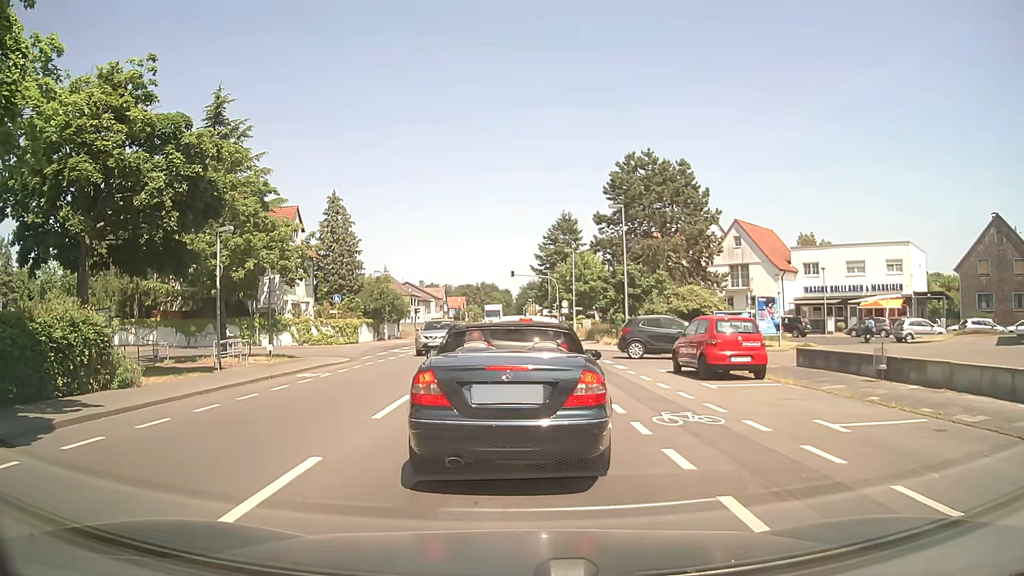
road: secondary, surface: asphalt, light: Day
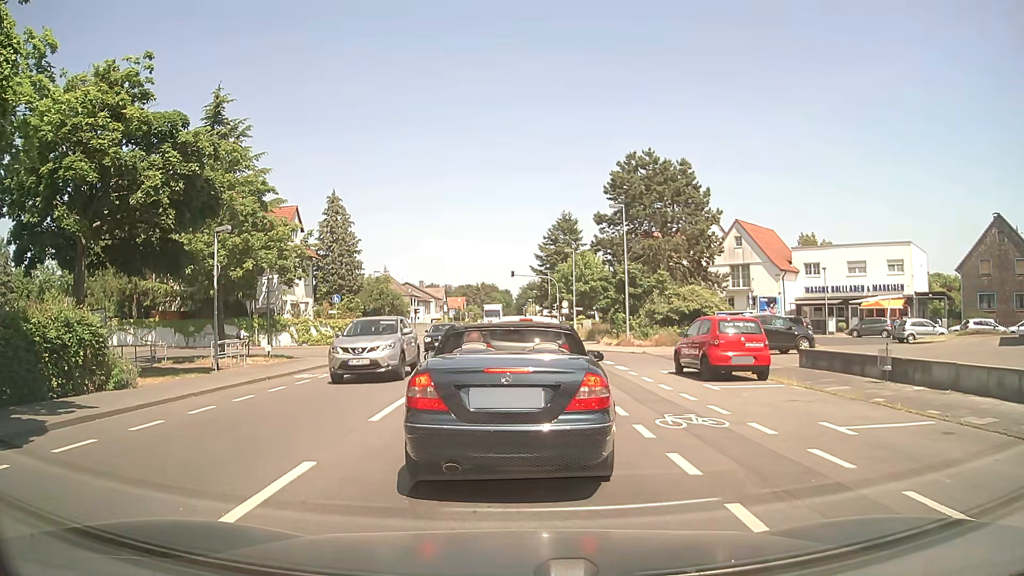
(0.0, +0.3) m; 0°
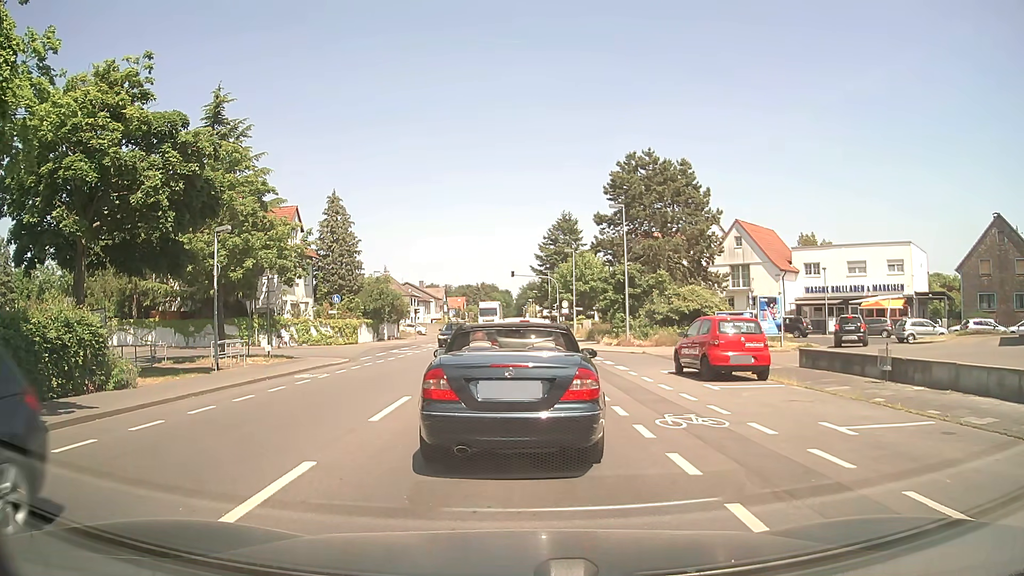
(0.0, +0.1) m; 0°
